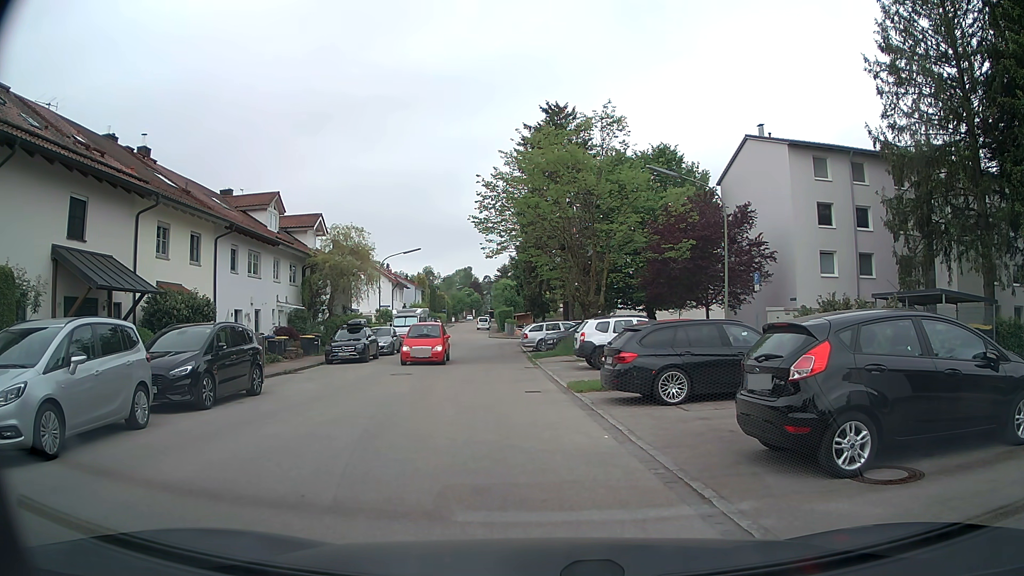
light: Day
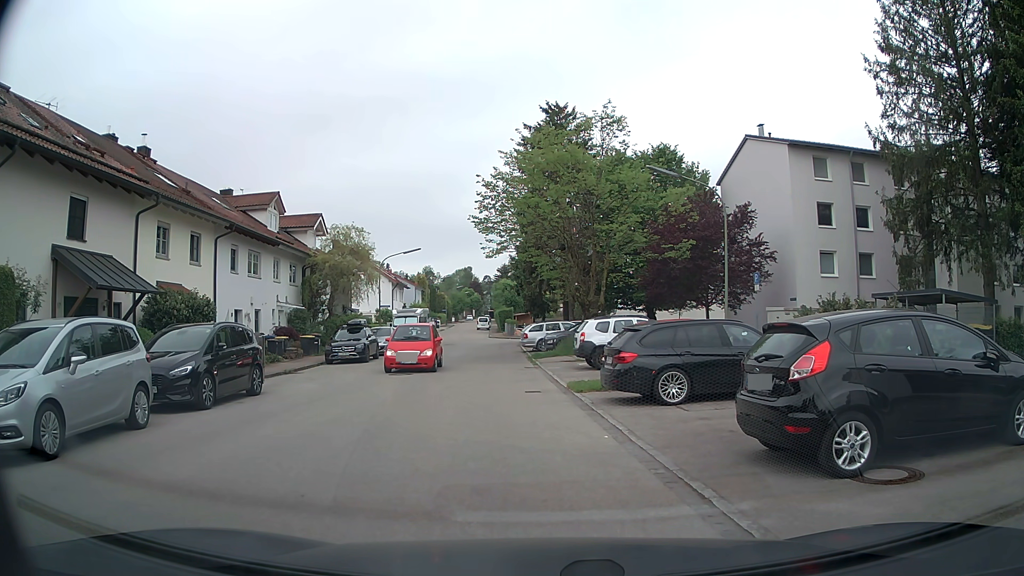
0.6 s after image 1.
(0.0, 0.0) m; 0°
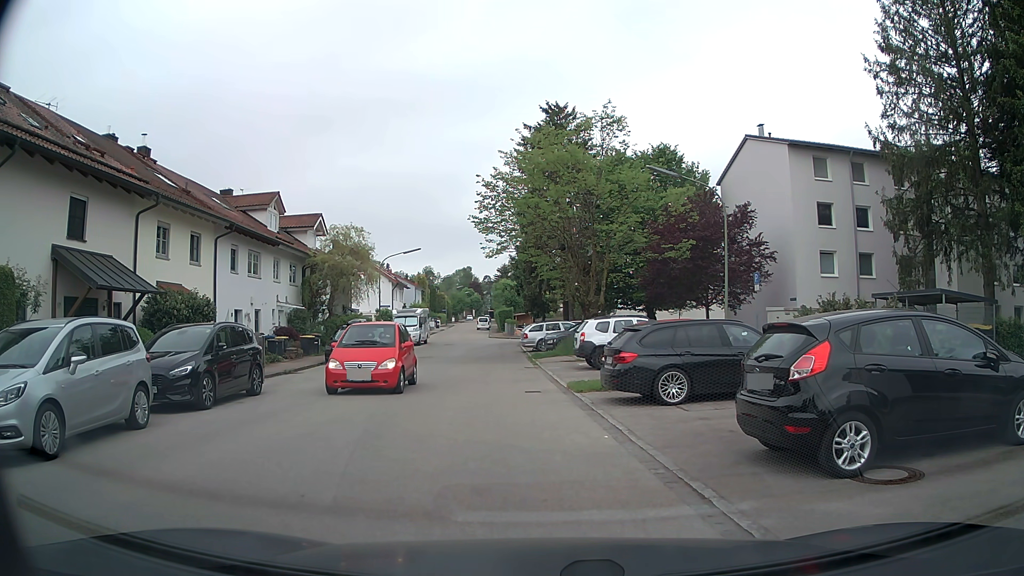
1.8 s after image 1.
(0.0, 0.0) m; 0°
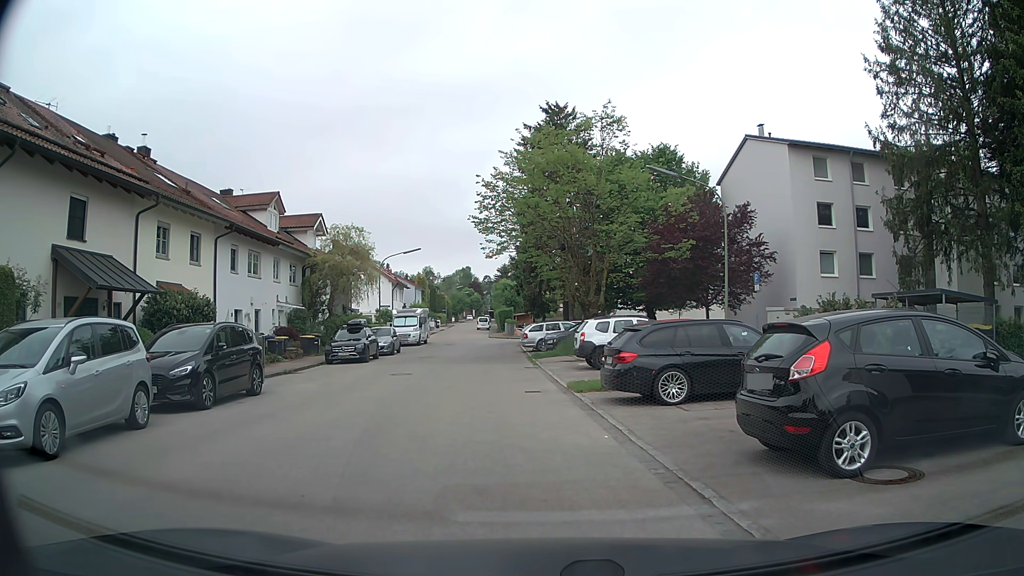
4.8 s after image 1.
(0.0, 0.0) m; 0°
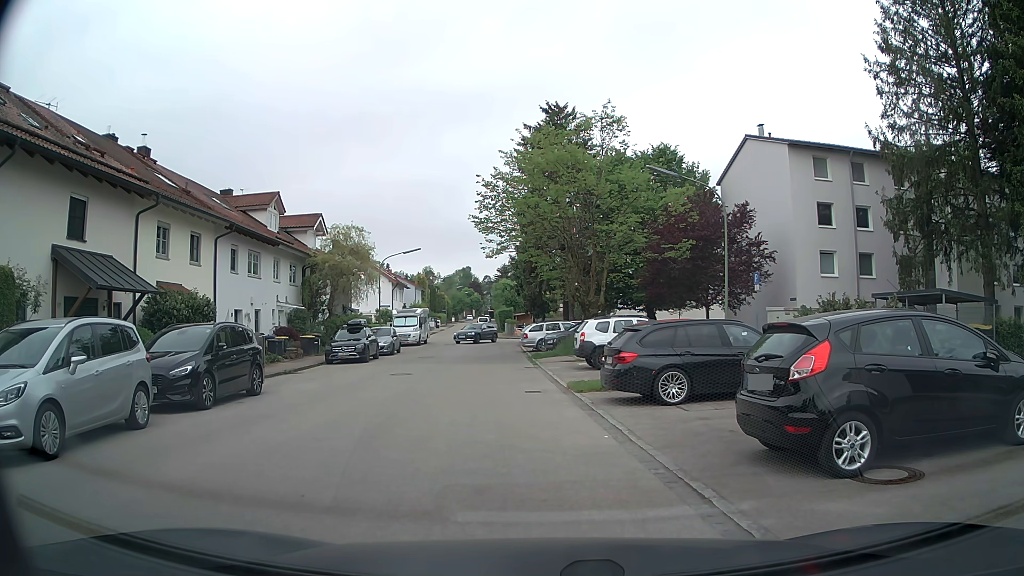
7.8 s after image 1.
(0.0, 0.0) m; 0°
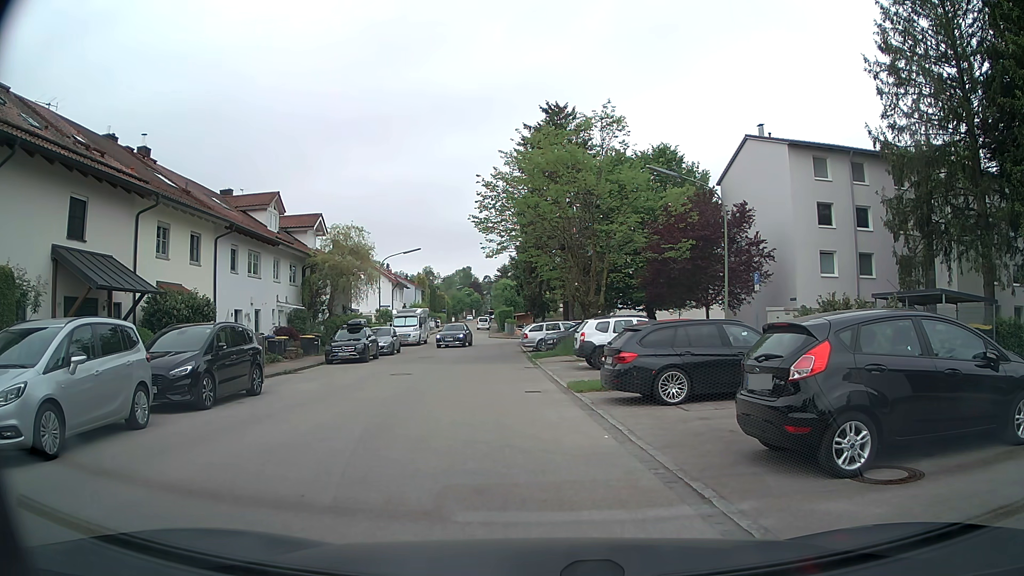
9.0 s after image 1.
(0.0, 0.0) m; 0°
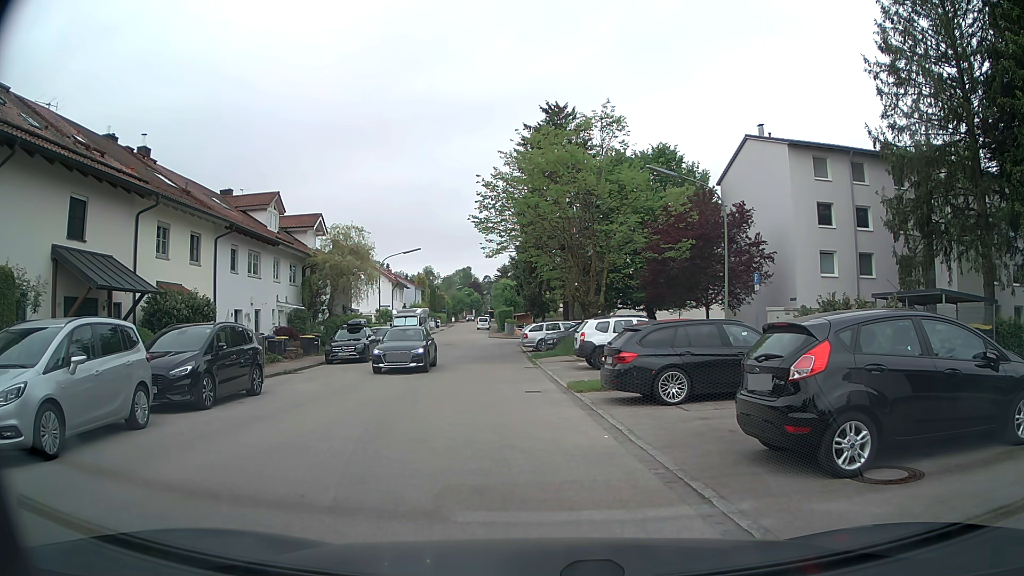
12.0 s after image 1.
(0.0, 0.0) m; 0°
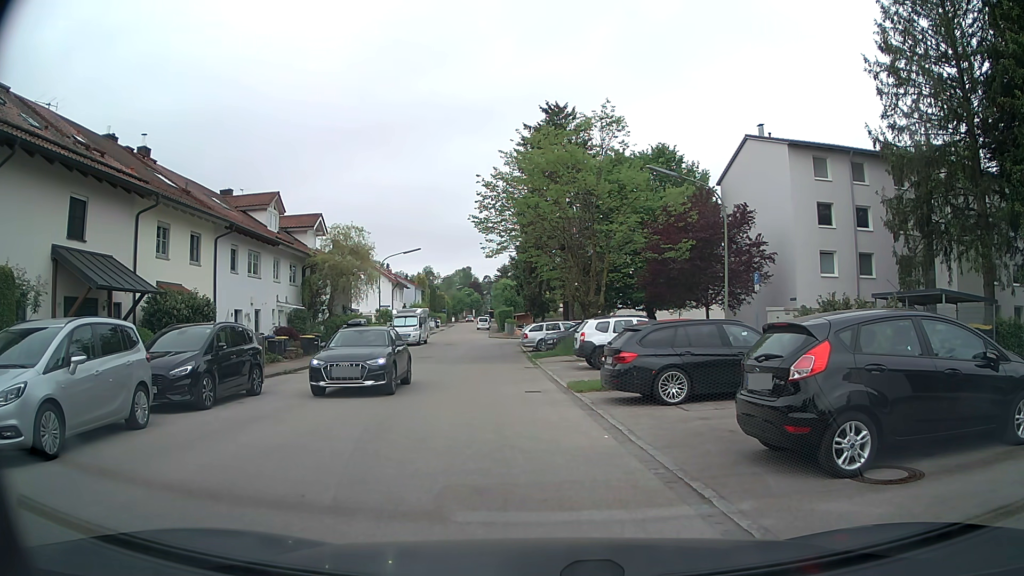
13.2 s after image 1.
(0.0, 0.0) m; 0°
